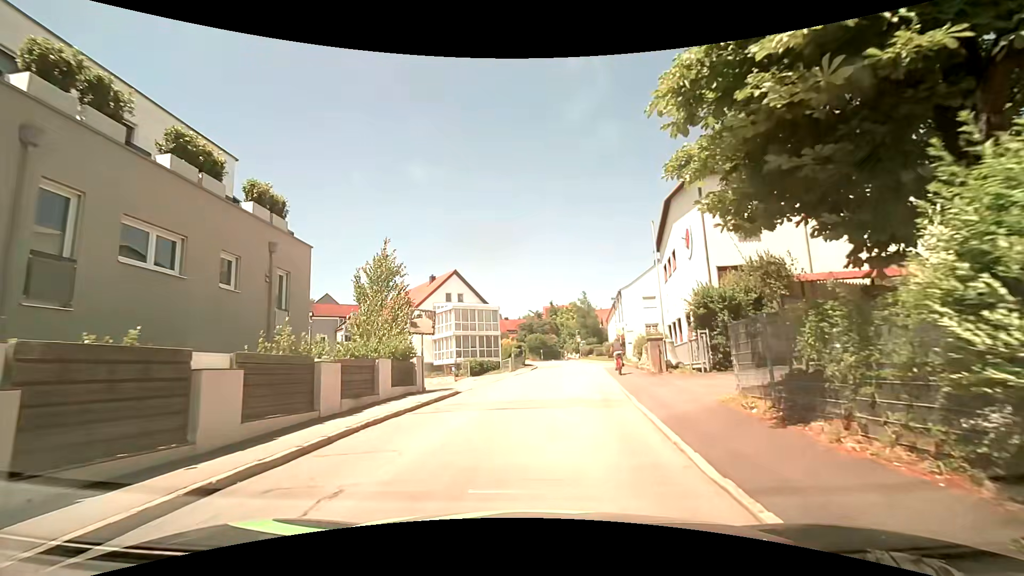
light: Day
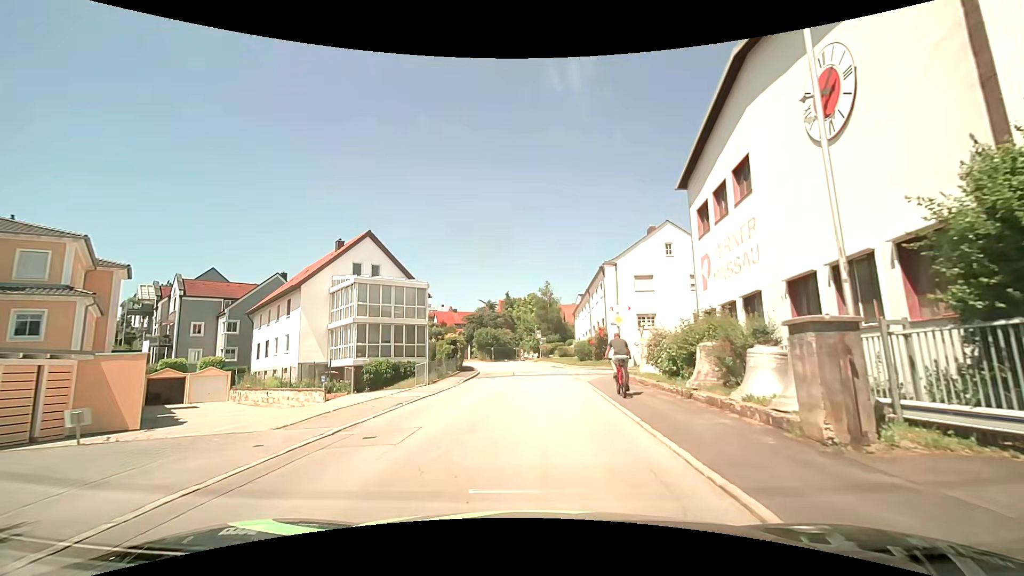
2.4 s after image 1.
(+0.9, +16.0) m; +5°
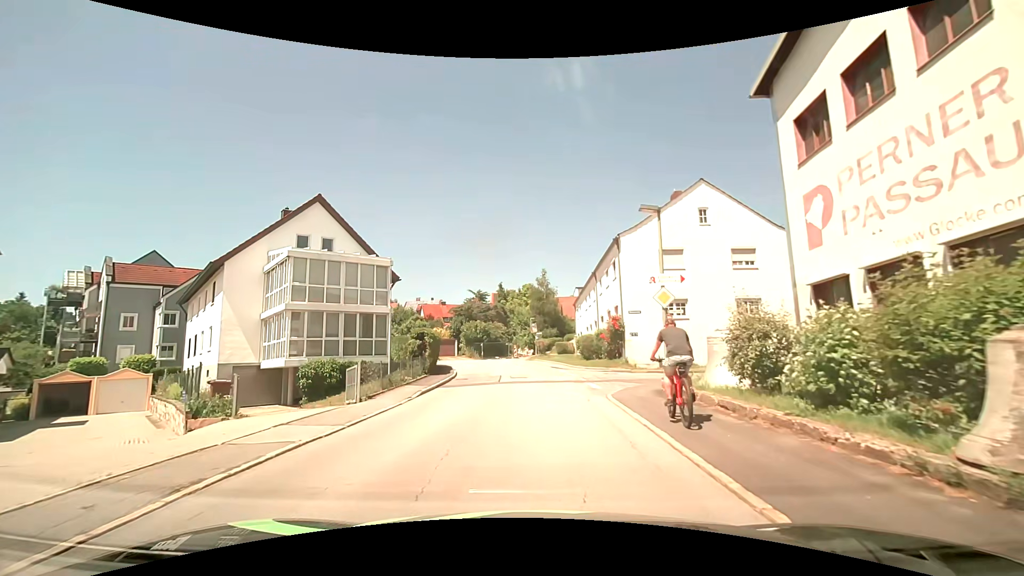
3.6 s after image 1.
(+0.1, +8.1) m; +1°
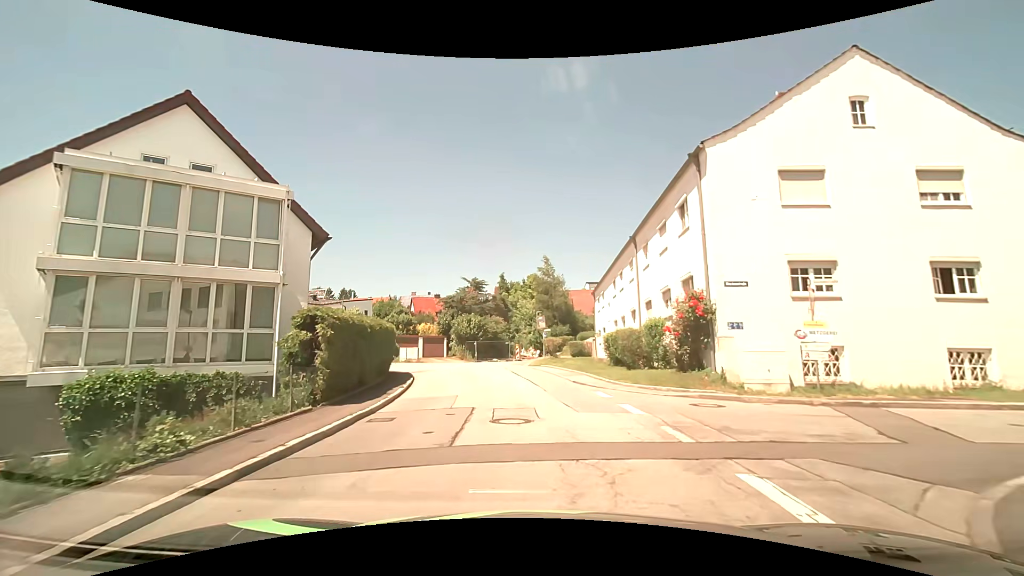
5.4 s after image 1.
(-0.1, +12.4) m; 0°
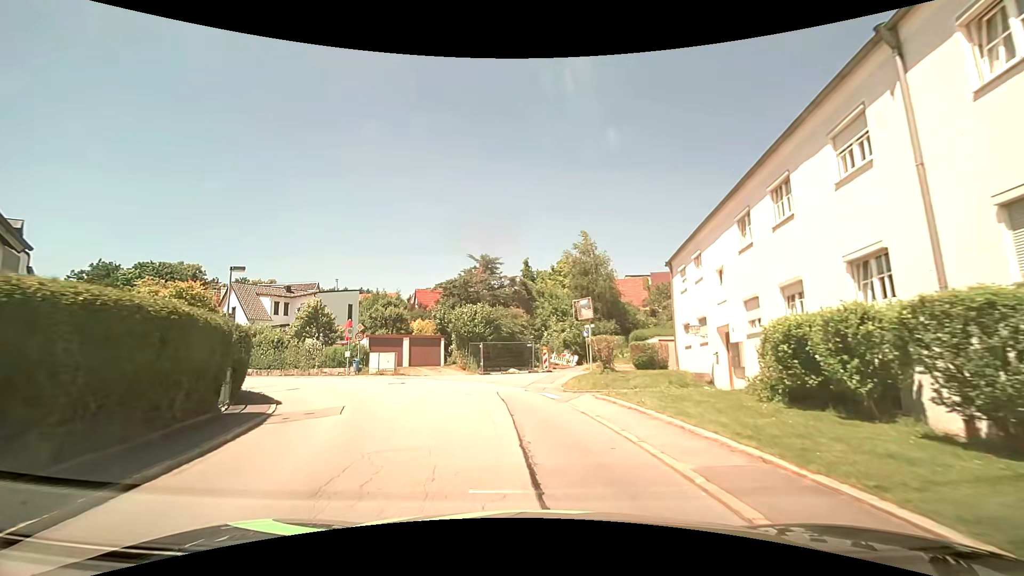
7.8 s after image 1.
(-0.4, +16.6) m; -3°
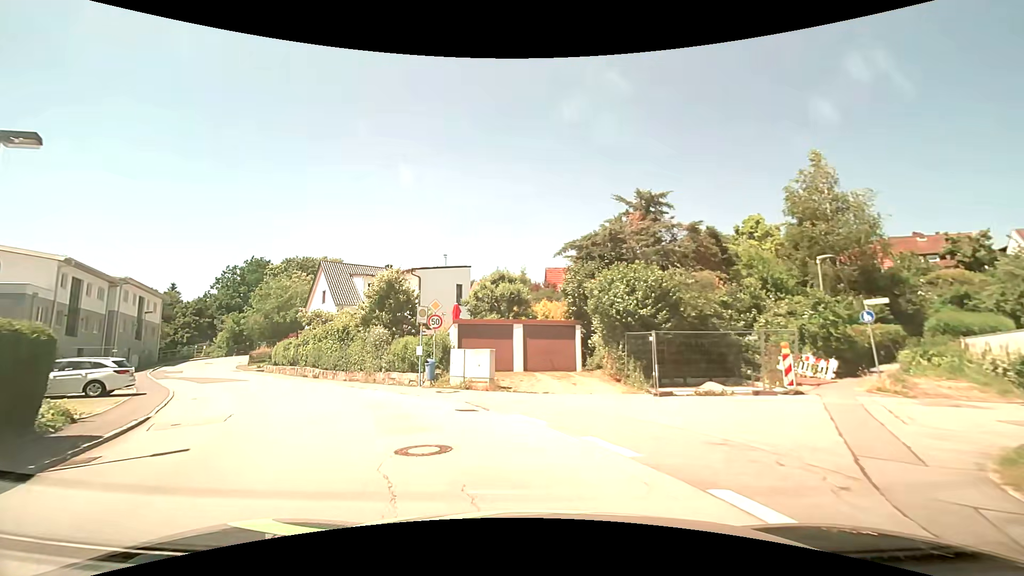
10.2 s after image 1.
(-2.1, +15.1) m; -18°
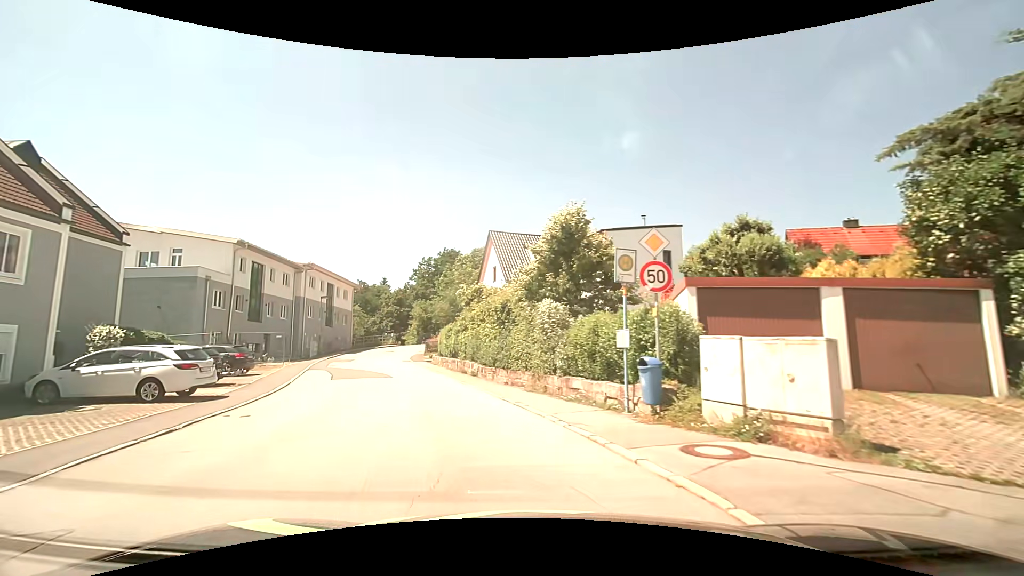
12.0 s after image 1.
(-1.7, +10.4) m; -21°
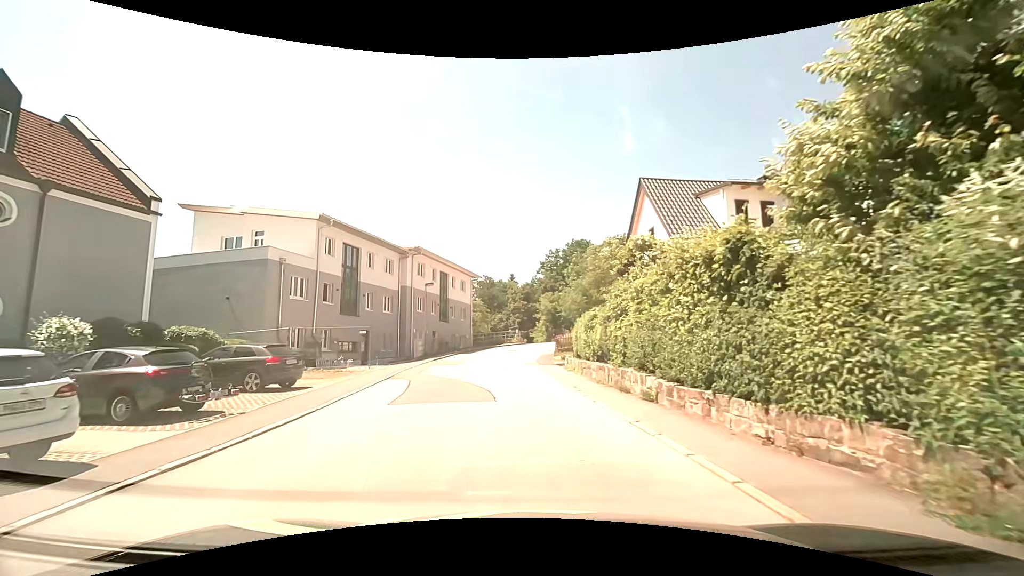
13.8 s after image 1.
(-1.6, +10.0) m; -15°
